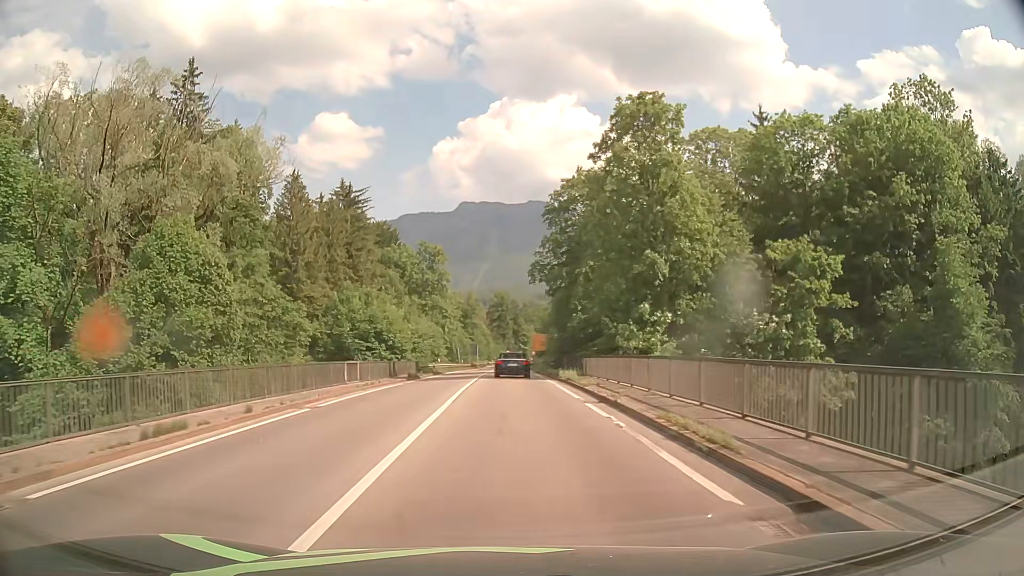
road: primary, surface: asphalt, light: Day
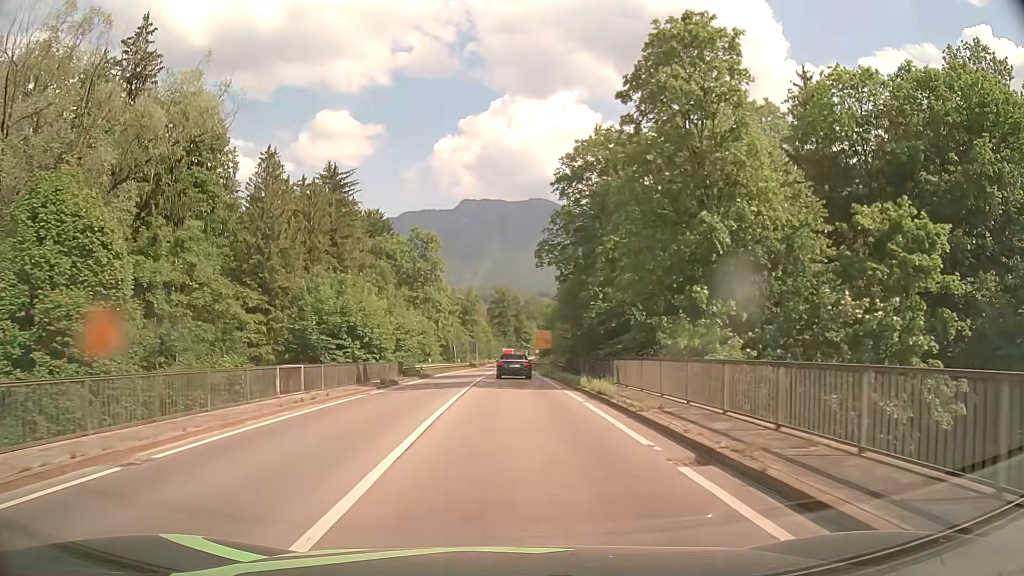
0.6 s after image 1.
(0.0, +8.7) m; 0°
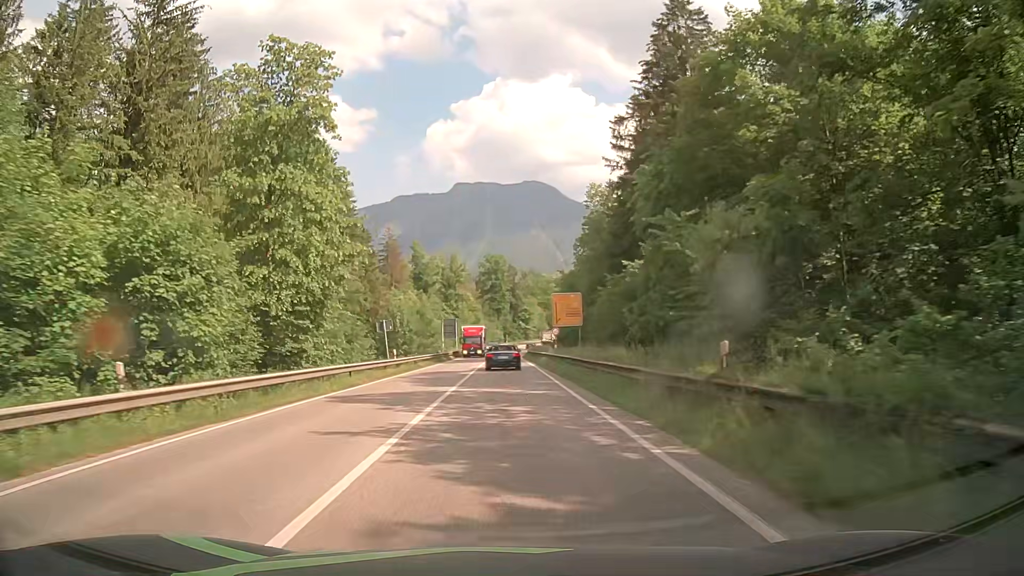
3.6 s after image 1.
(+0.3, +44.8) m; 0°
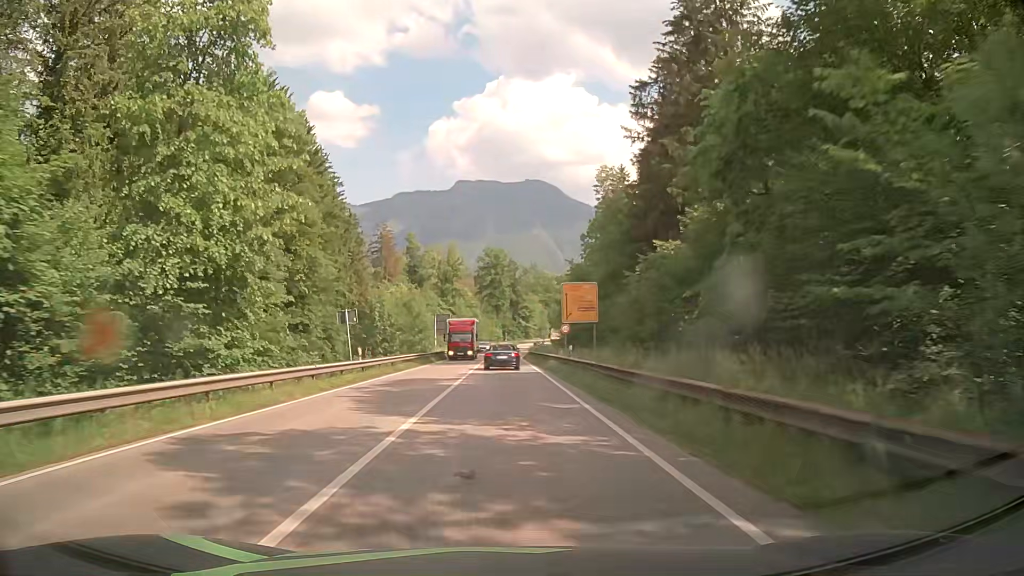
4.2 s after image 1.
(0.0, +9.1) m; 0°
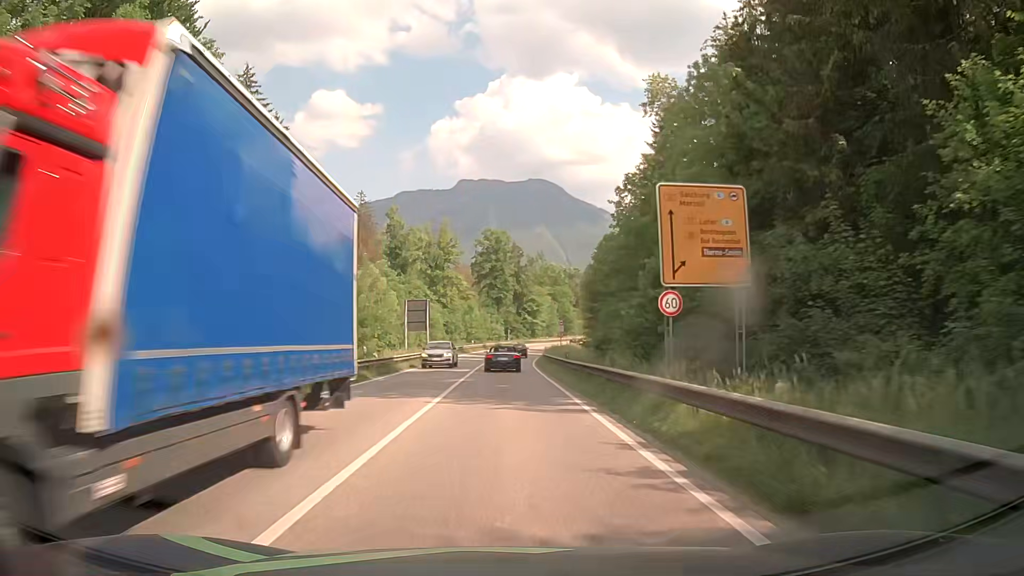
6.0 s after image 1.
(-0.1, +27.4) m; 0°
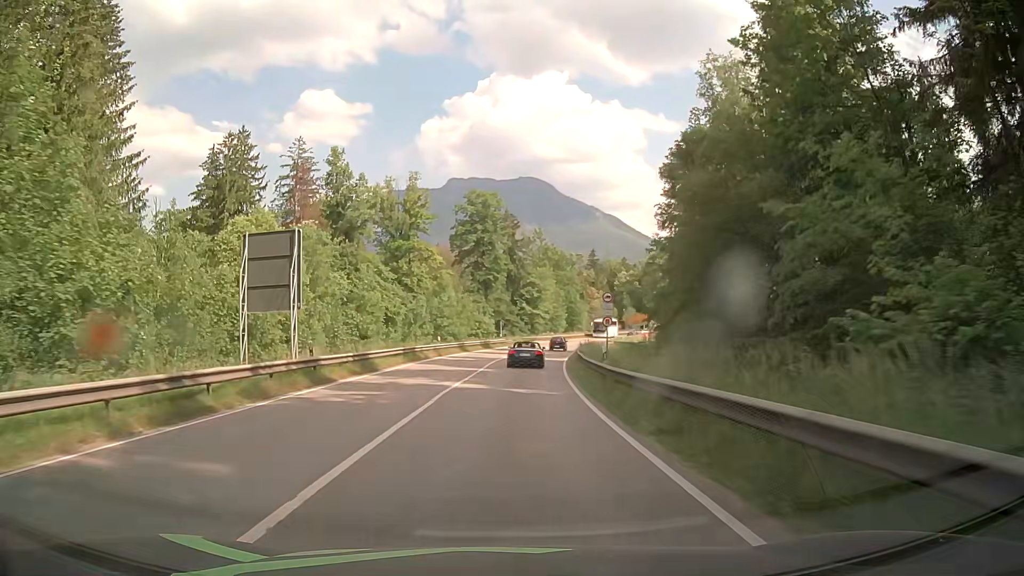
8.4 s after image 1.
(0.0, +36.6) m; 0°
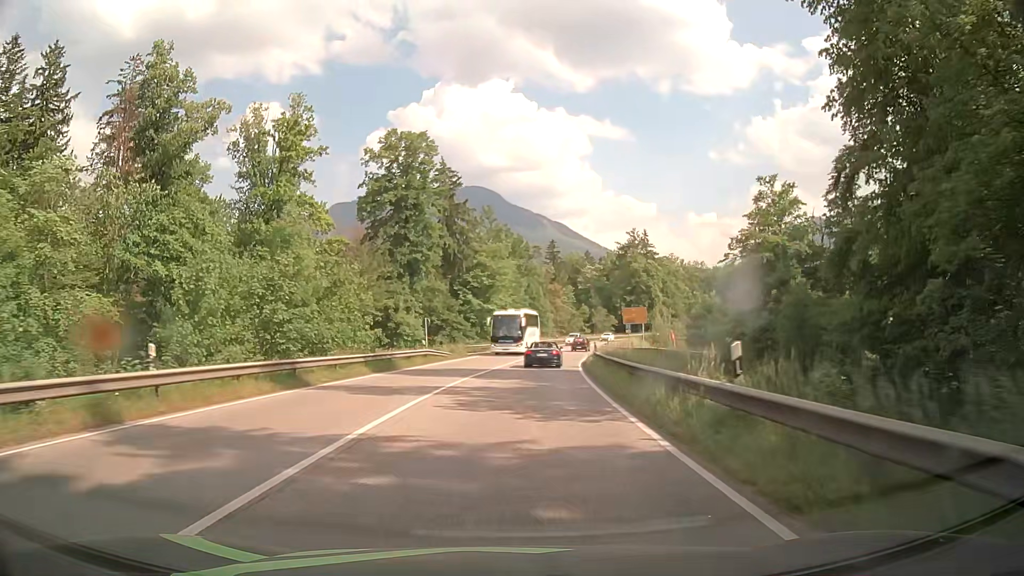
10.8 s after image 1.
(+1.3, +36.6) m; +5°
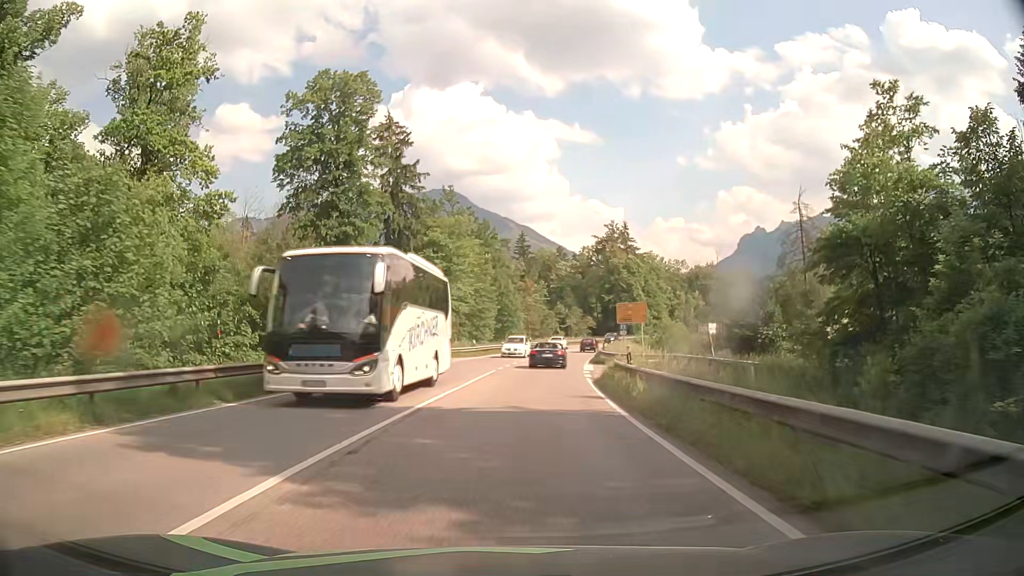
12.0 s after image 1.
(+0.4, +18.2) m; +2°
(0, +10) (+1, +20) (+2, +30) (+3, +40) (+4, +50) (+6, +60) (+9, +69) (+11, +79) (+14, +89) (+17, +98) m
